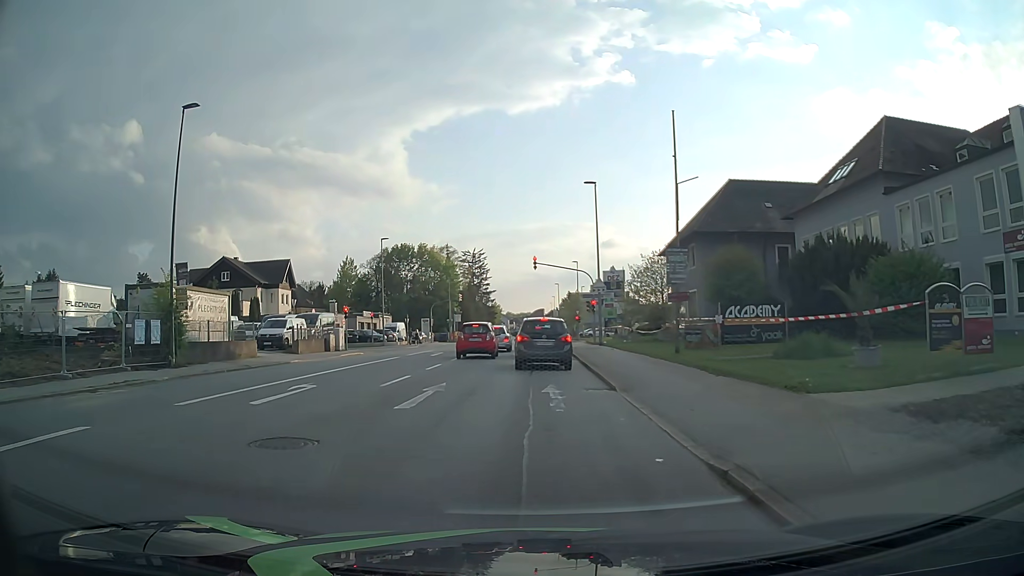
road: tertiary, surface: asphalt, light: Day
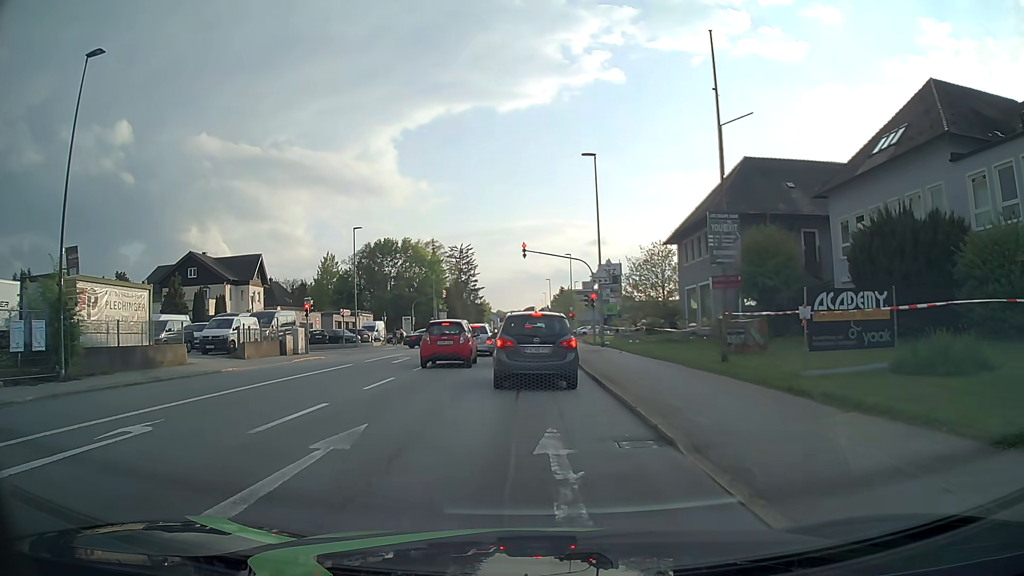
(+0.1, +6.5) m; +2°
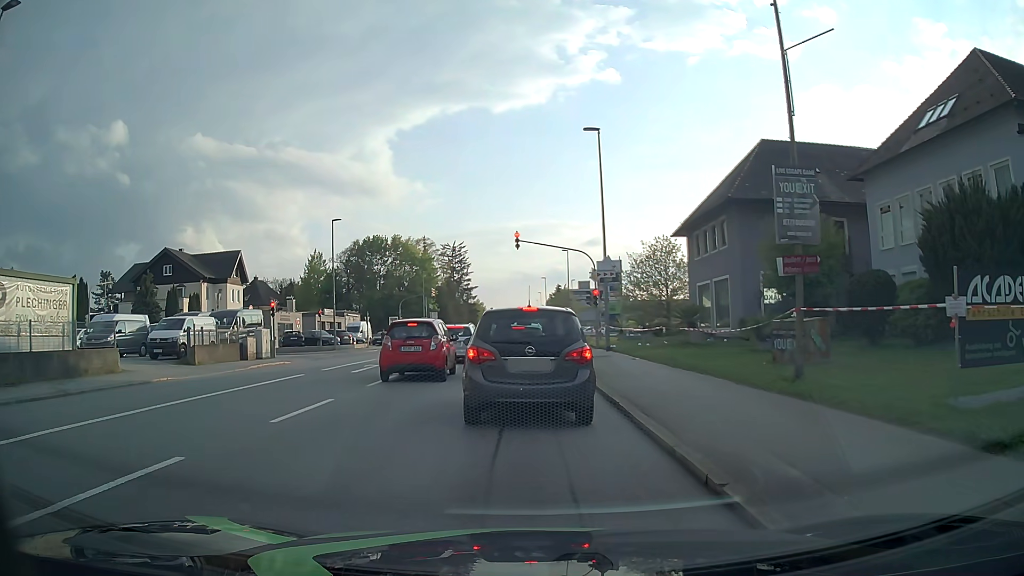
(0.0, +4.8) m; 0°
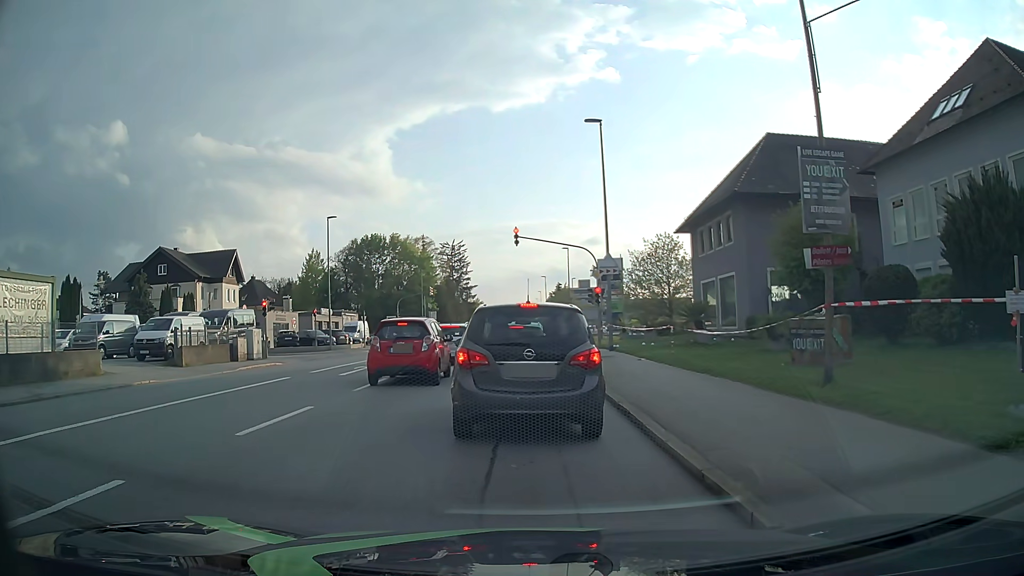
(0.0, +1.1) m; +2°
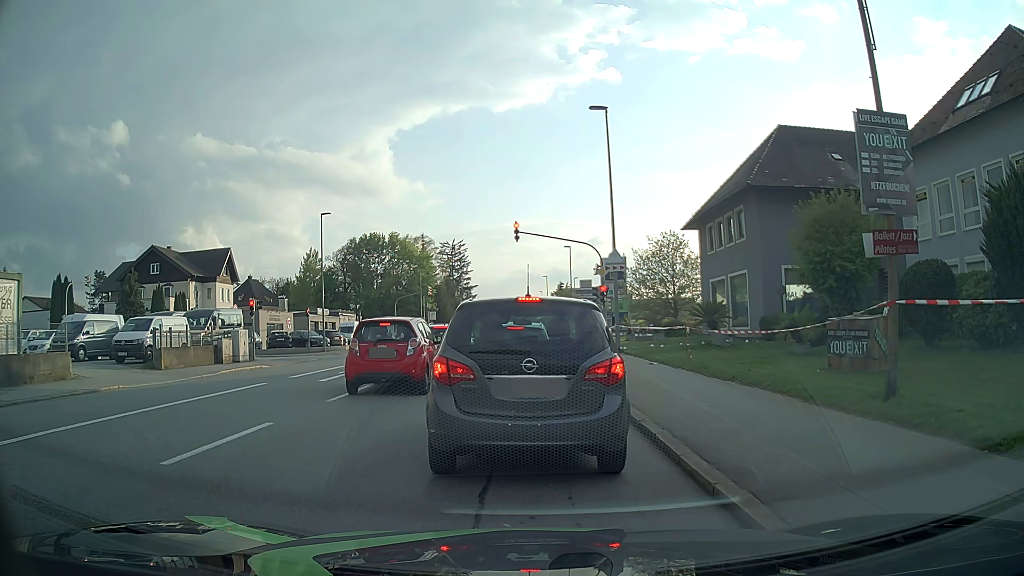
(0.0, +1.8) m; 0°
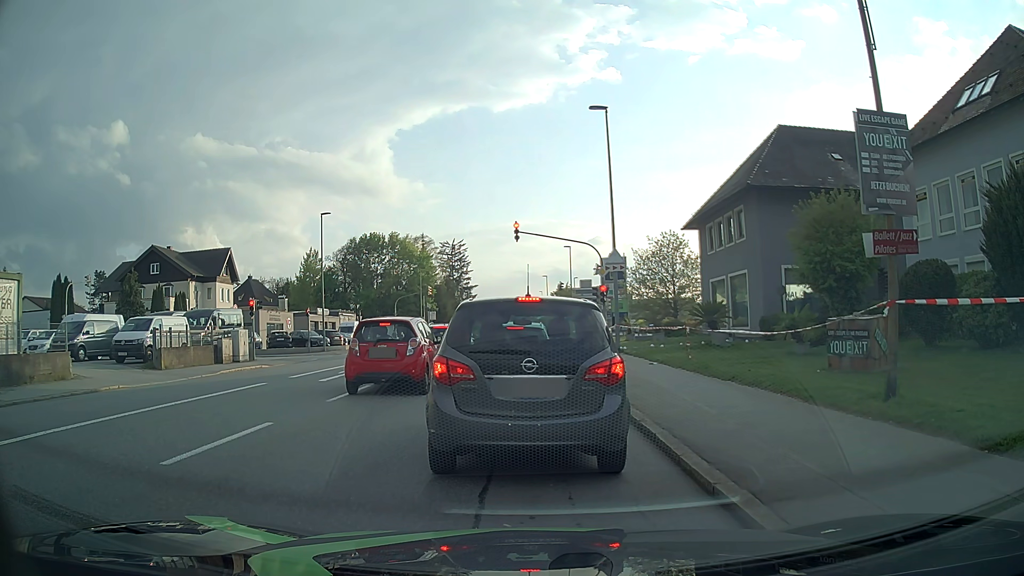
(0.0, 0.0) m; 0°
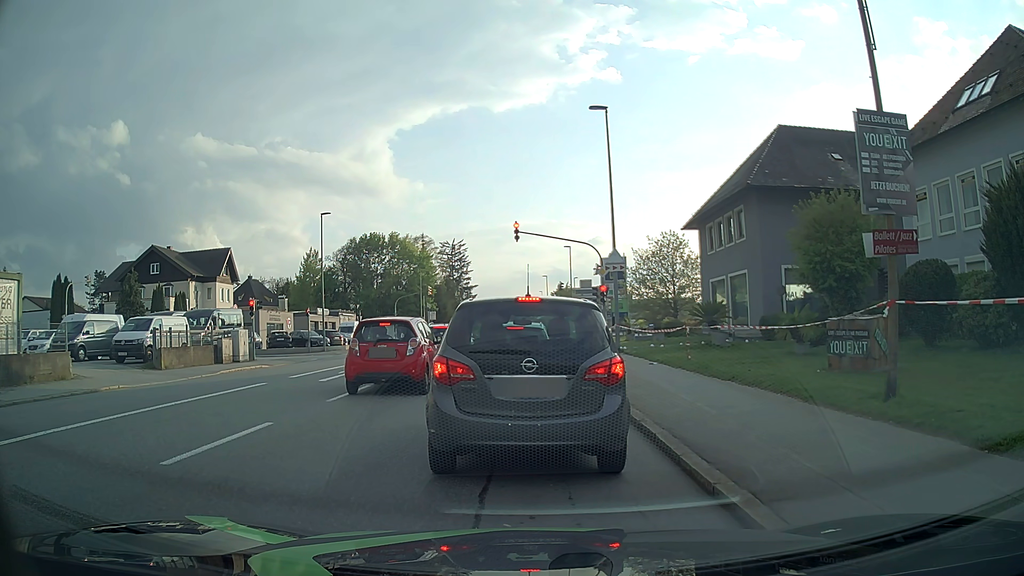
(0.0, 0.0) m; 0°
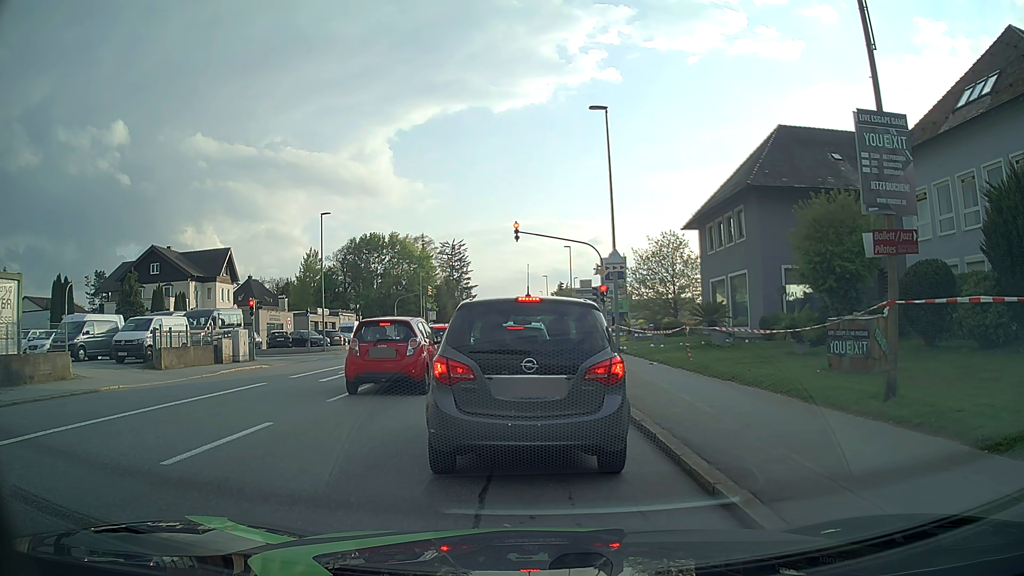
(0.0, 0.0) m; 0°
